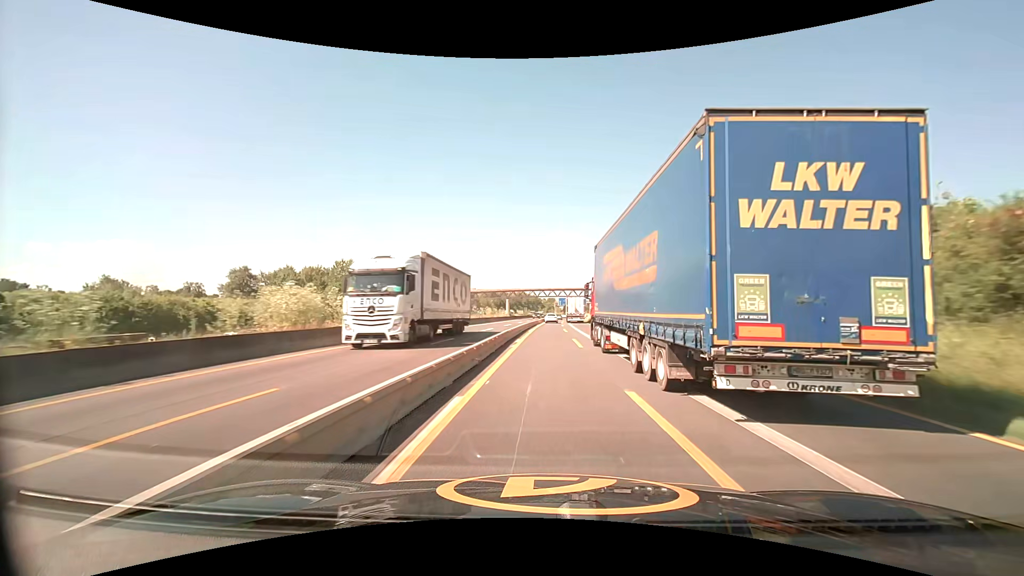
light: Day
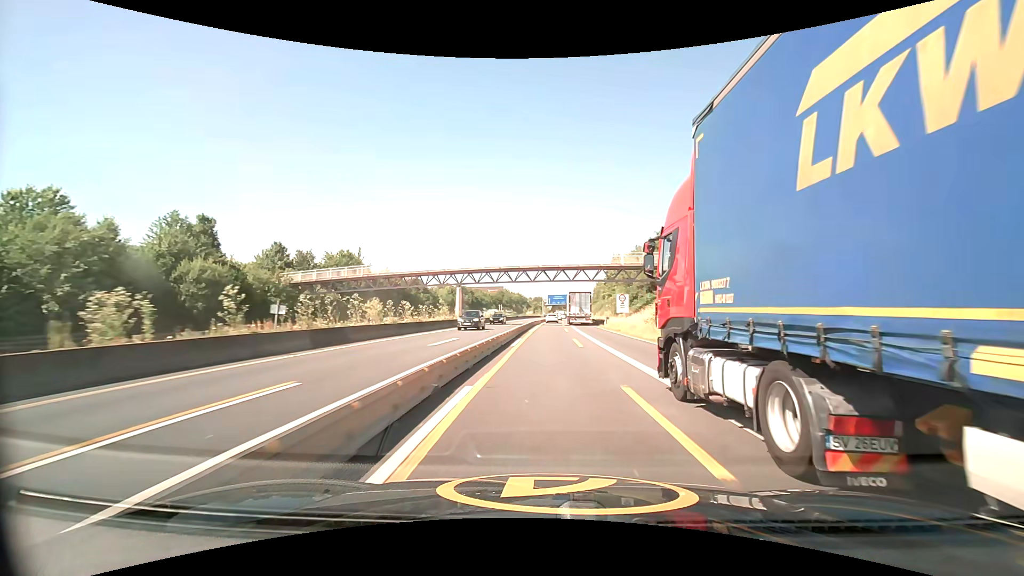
(+0.7, +52.8) m; +2°
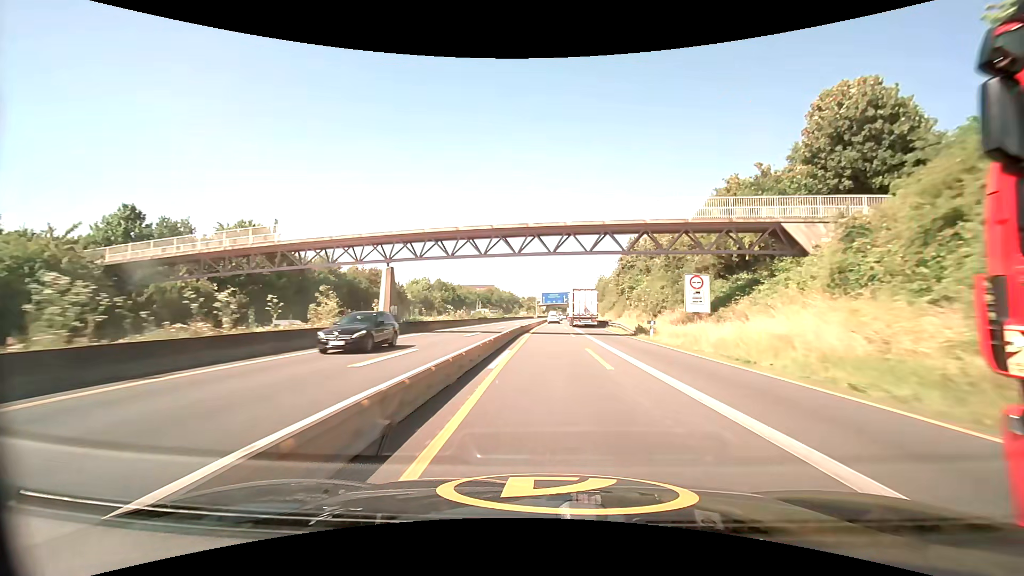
(+0.2, +27.0) m; +1°
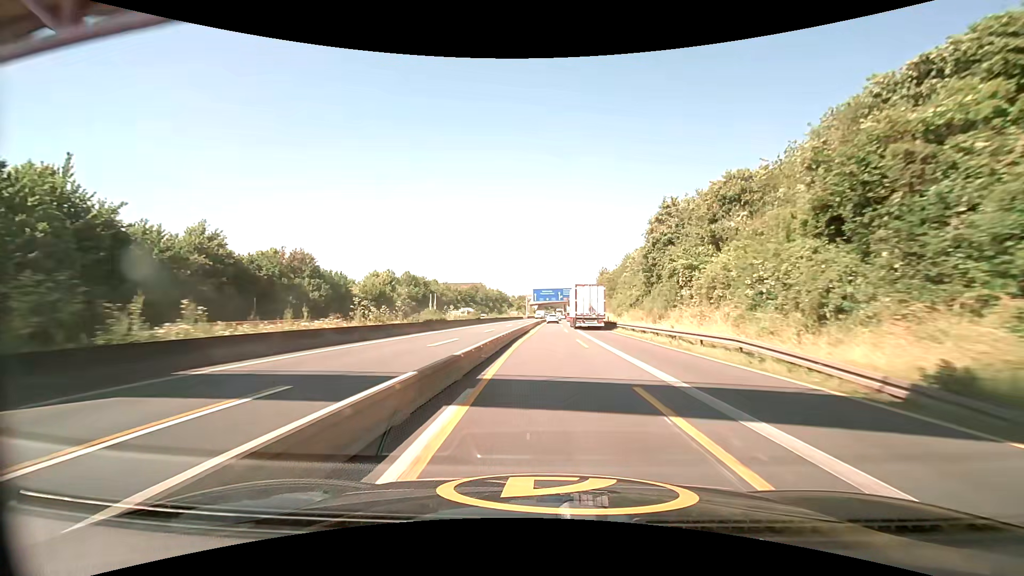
(+0.3, +27.4) m; +1°
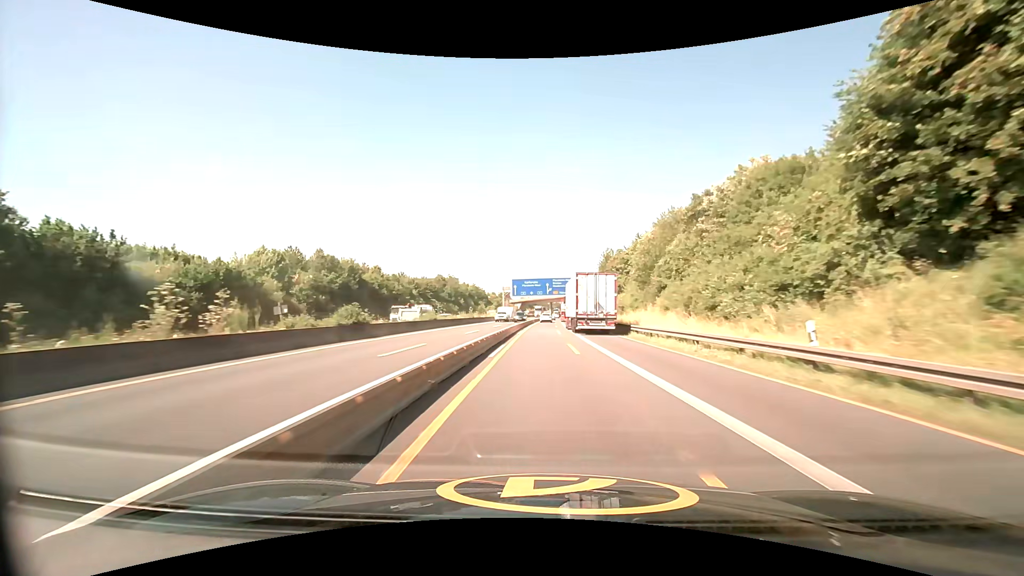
(+0.7, +41.4) m; +2°
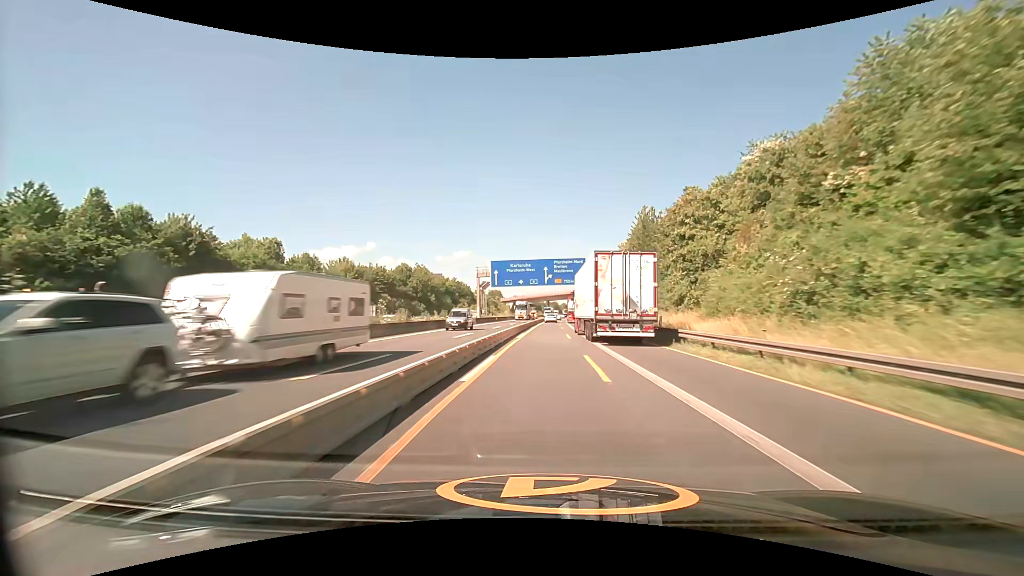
(+0.1, +41.5) m; 0°
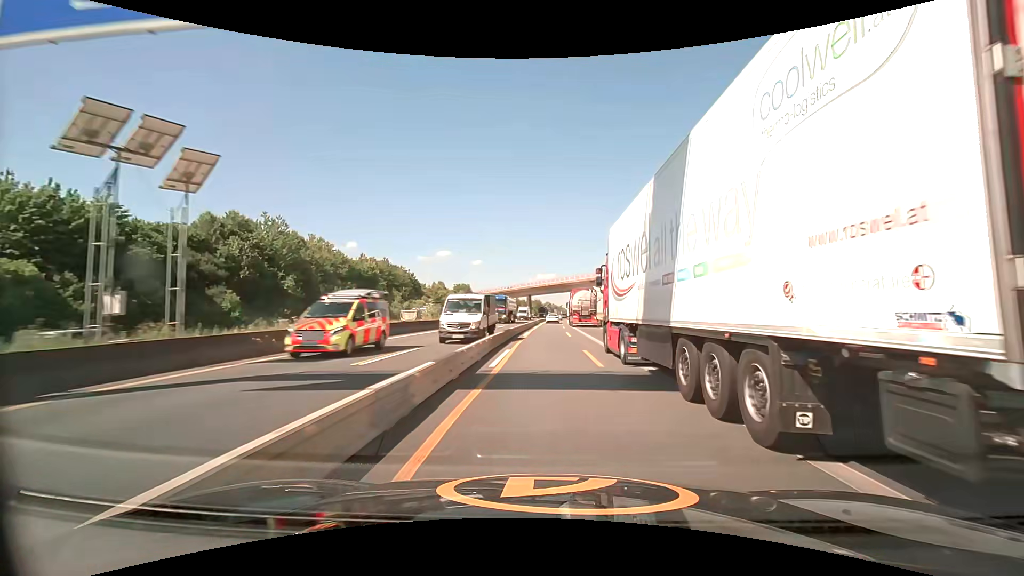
(+1.1, +69.3) m; +2°
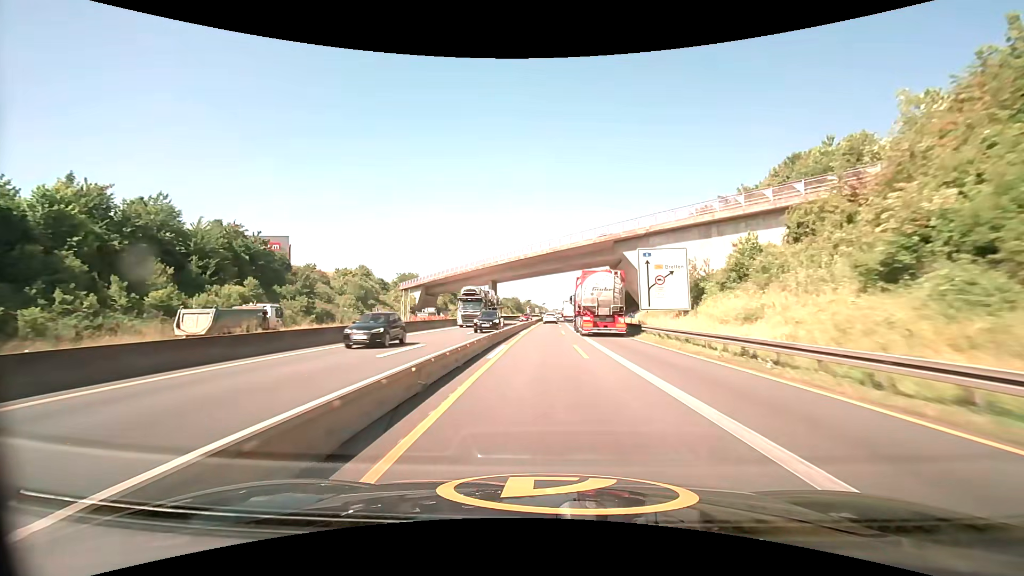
(+1.3, +69.6) m; +2°
(0, +10) (0, +20) (0, +30) (0, +40) (+1, +50) (+1, +60) (+1, +70) (+1, +80) (+2, +90) (+2, +100) m
